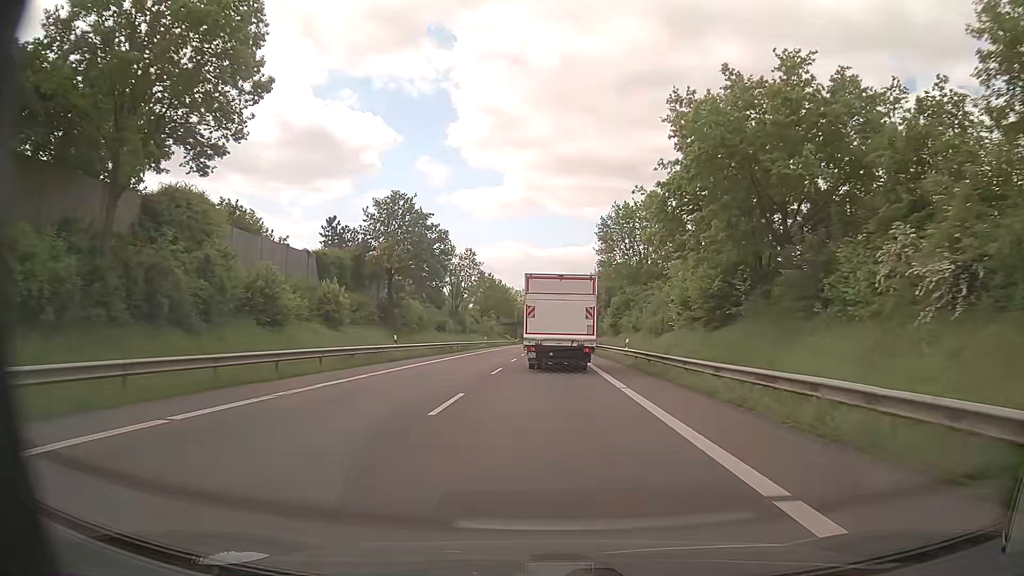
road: primary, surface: asphalt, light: Day
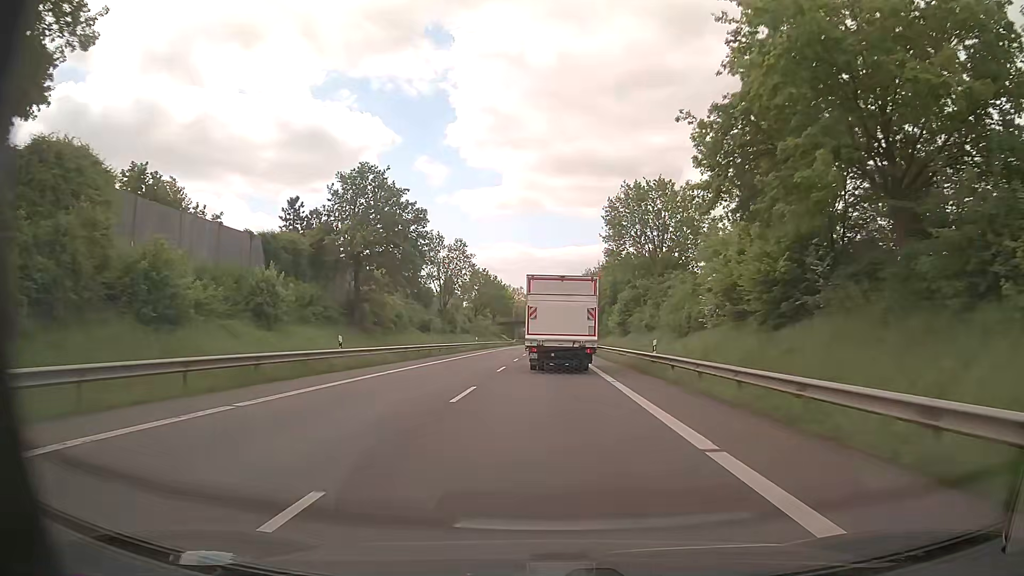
(0.0, +9.6) m; 0°
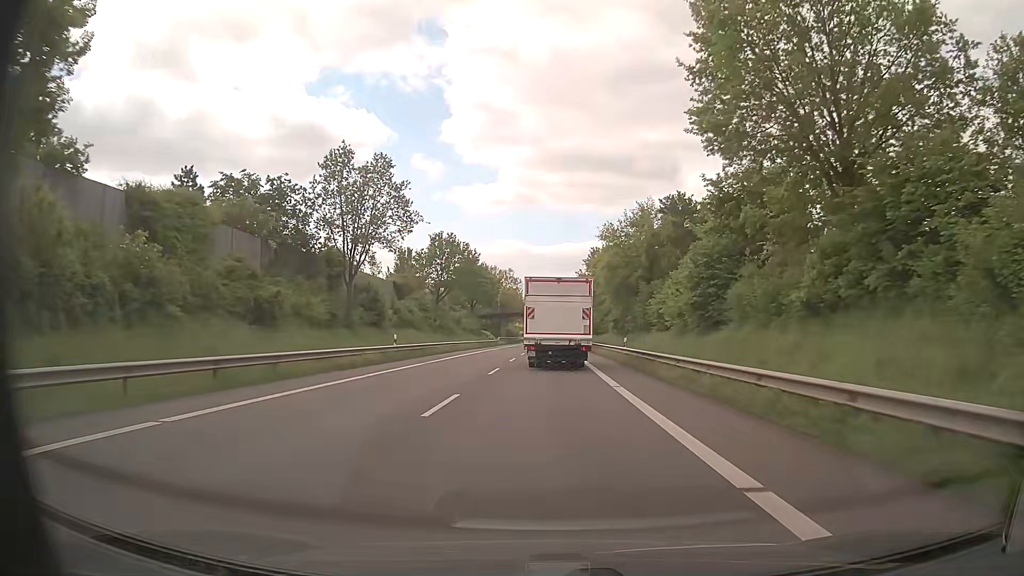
(+0.1, +38.5) m; 0°
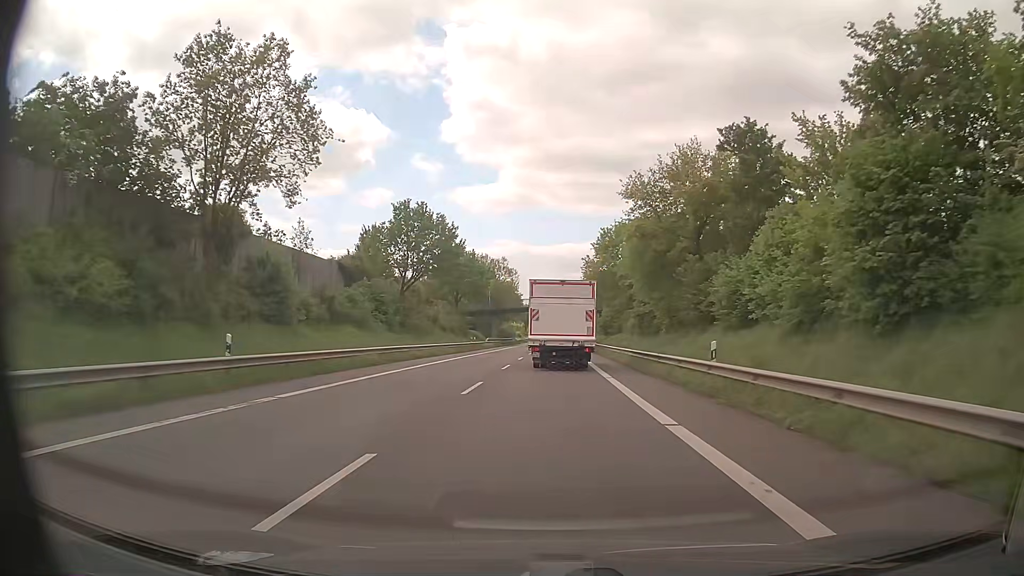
(-0.1, +19.5) m; 0°
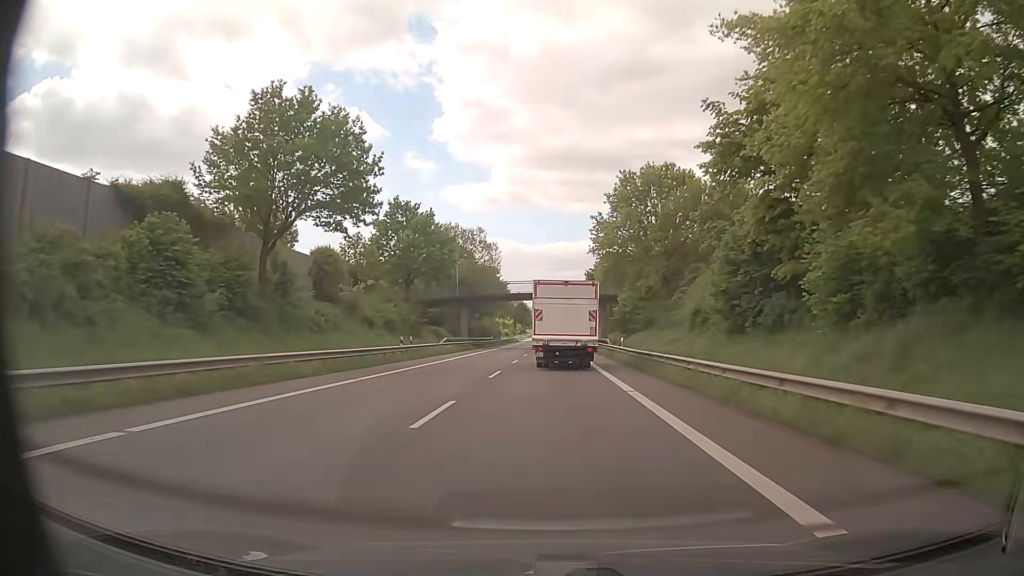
(+0.3, +29.7) m; +1°
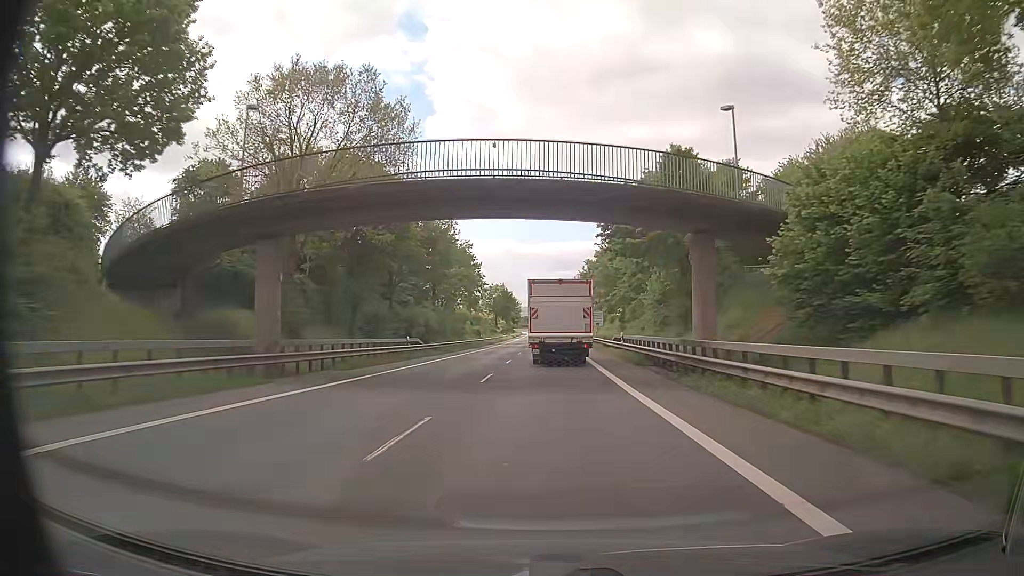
(+0.3, +50.7) m; 0°
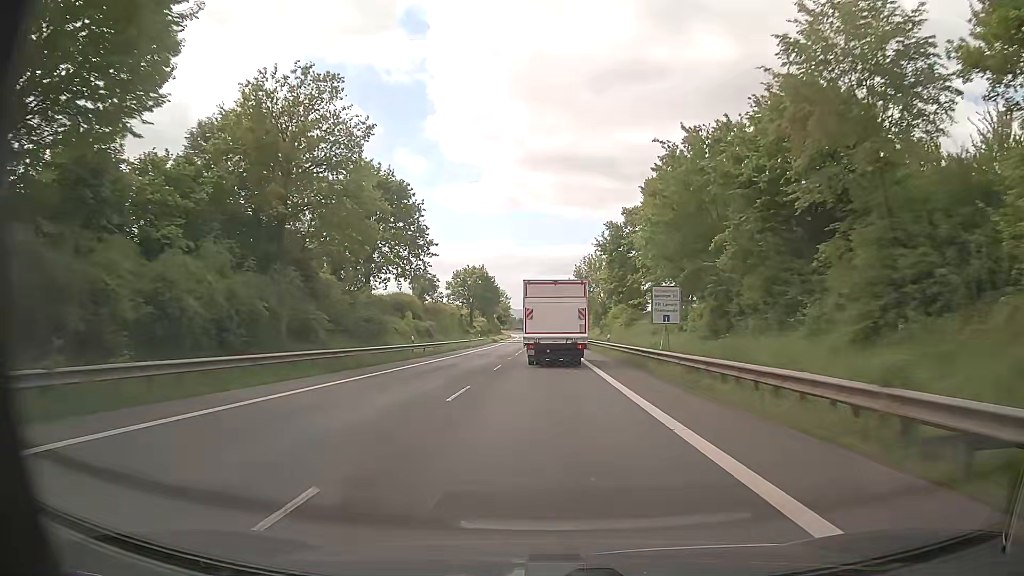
(+0.1, +41.4) m; +1°
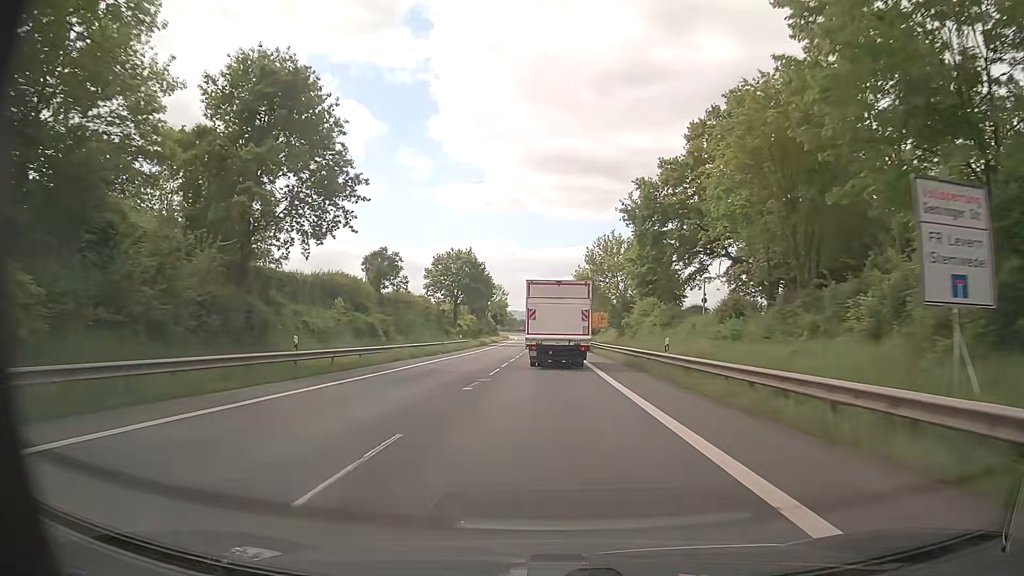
(-0.2, +20.8) m; -1°
(0, +10) (0, +20) (0, +30) (0, +40) (0, +50) (0, +60) (0, +70) (0, +80) (0, +90) (0, +100) m
